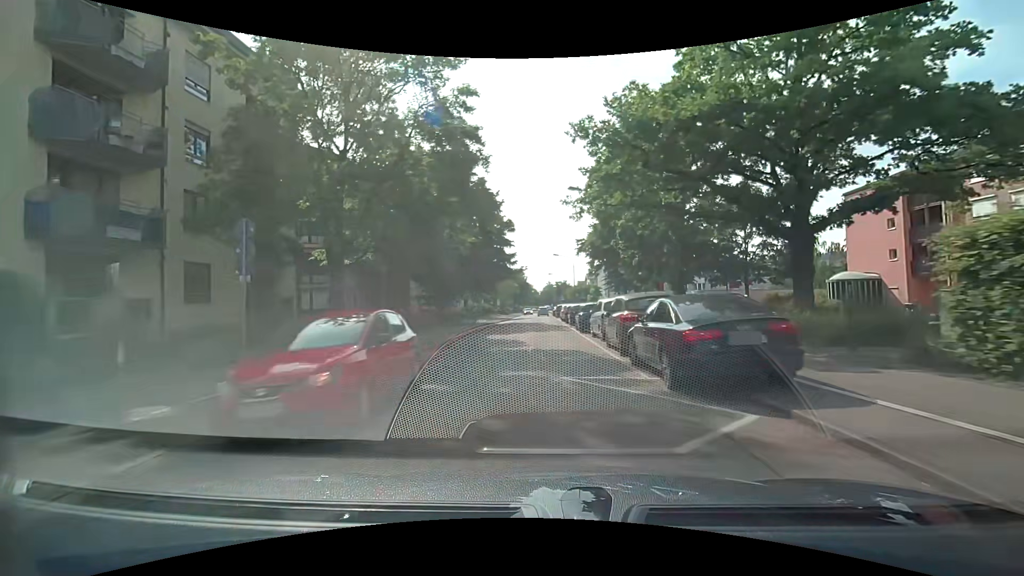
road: tertiary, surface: asphalt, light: Day
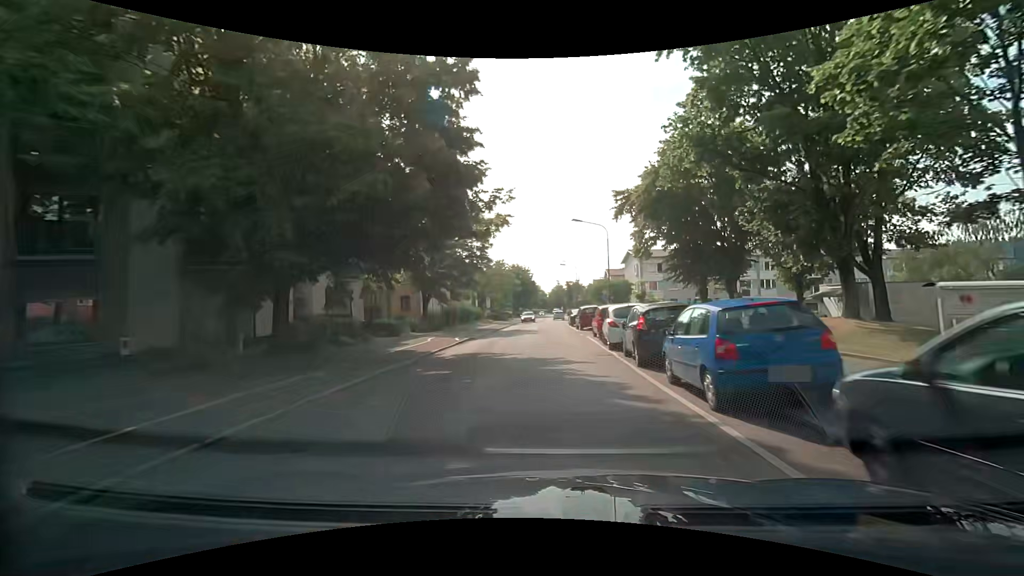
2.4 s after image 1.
(-0.3, +27.9) m; 0°
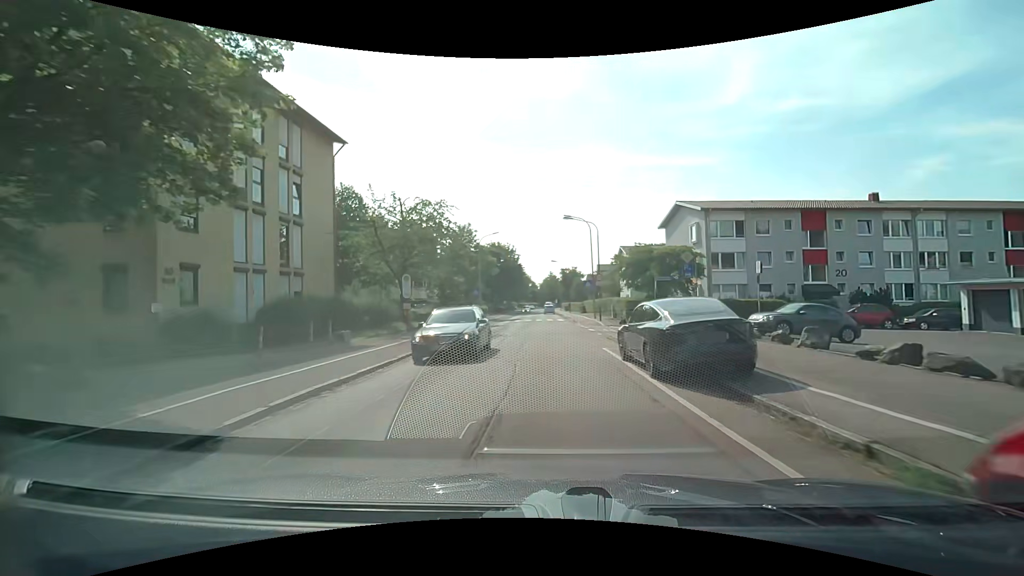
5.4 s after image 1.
(-0.4, +34.2) m; 0°
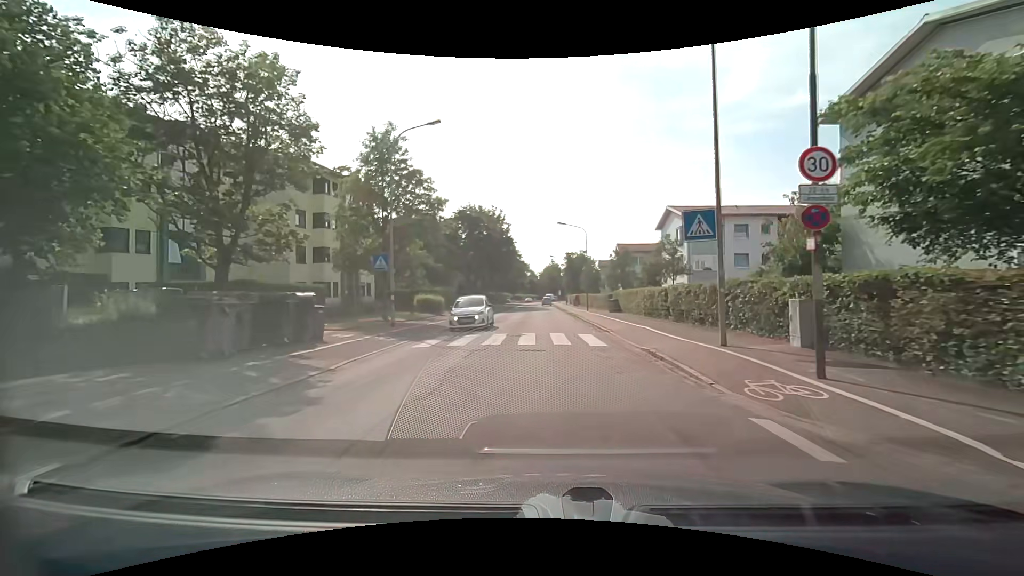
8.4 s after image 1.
(-0.1, +31.0) m; 0°
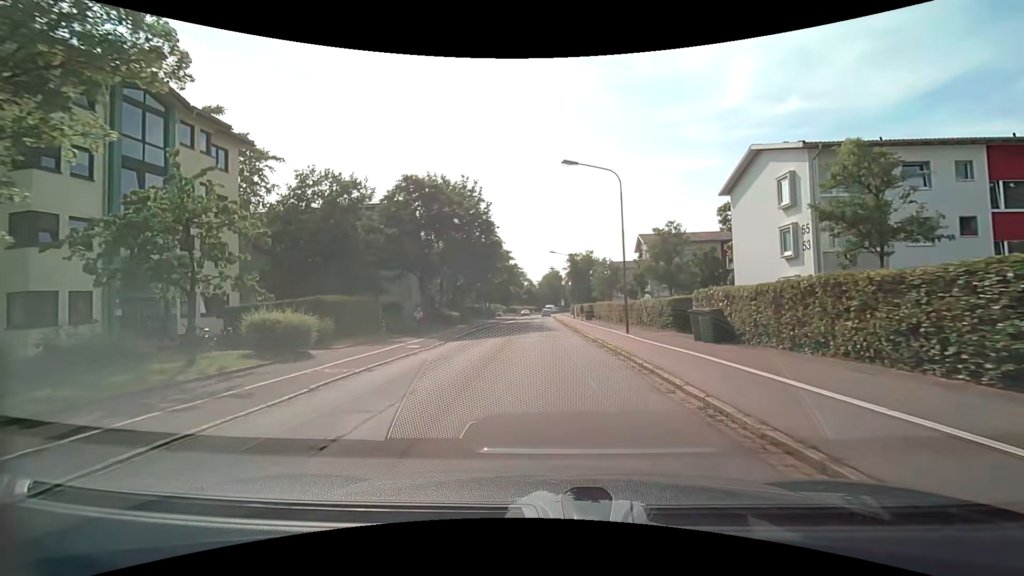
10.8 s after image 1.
(+0.1, +22.7) m; 0°
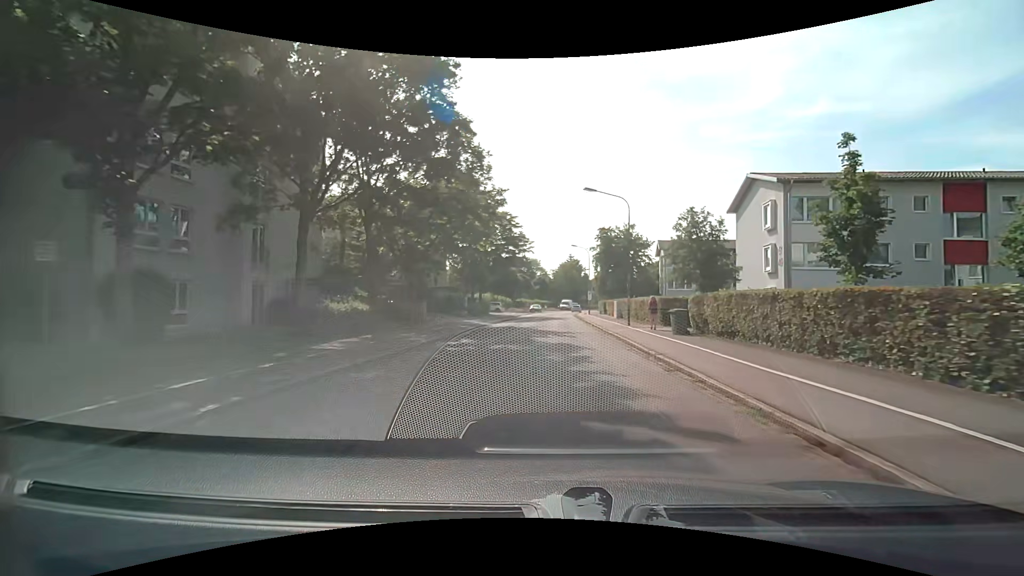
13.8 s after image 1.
(-0.7, +29.9) m; -2°
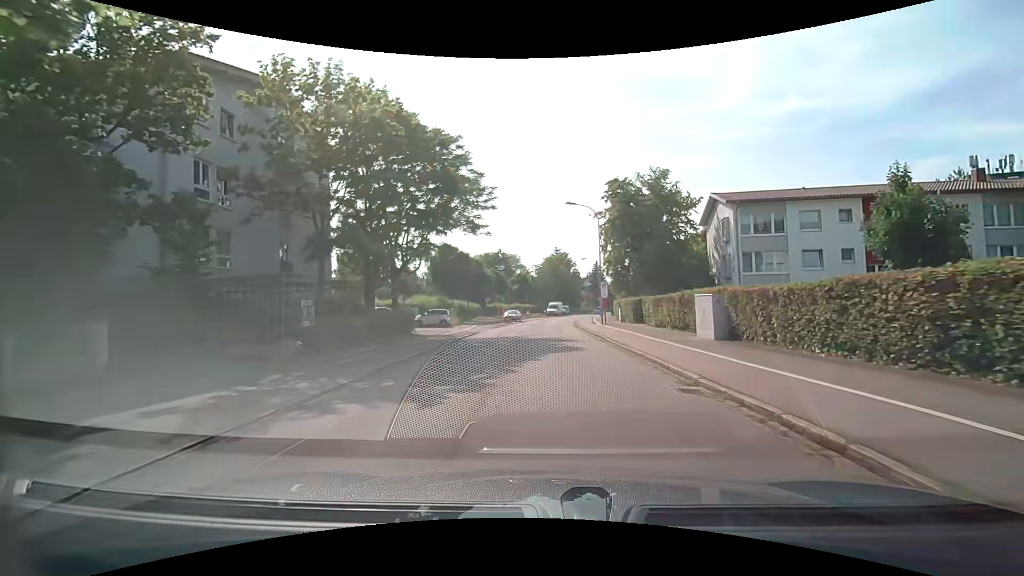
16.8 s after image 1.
(+0.4, +29.4) m; +2°
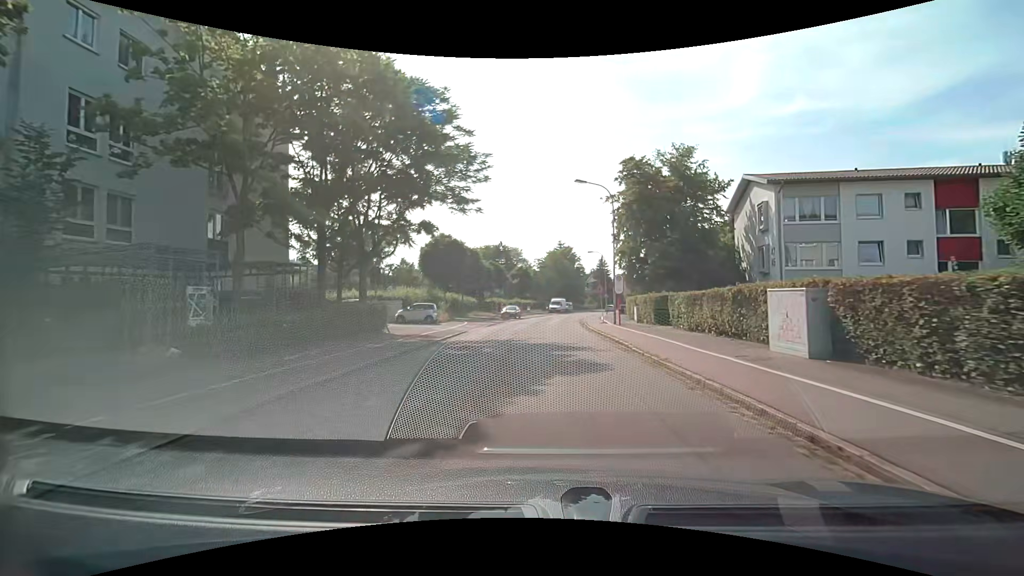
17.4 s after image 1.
(0.0, +5.8) m; 0°
(0, +10) (0, +20) (0, +30) (0, +40) (+1, +50) (+2, +60) (+3, +70) (+5, +80) (+7, +90) (+9, +99) m
